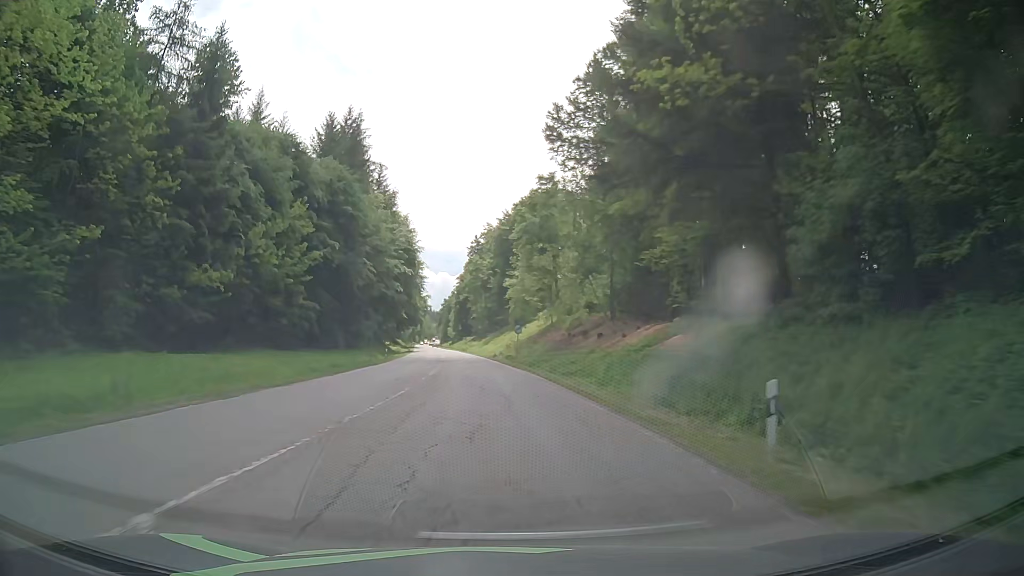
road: secondary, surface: asphalt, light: Day
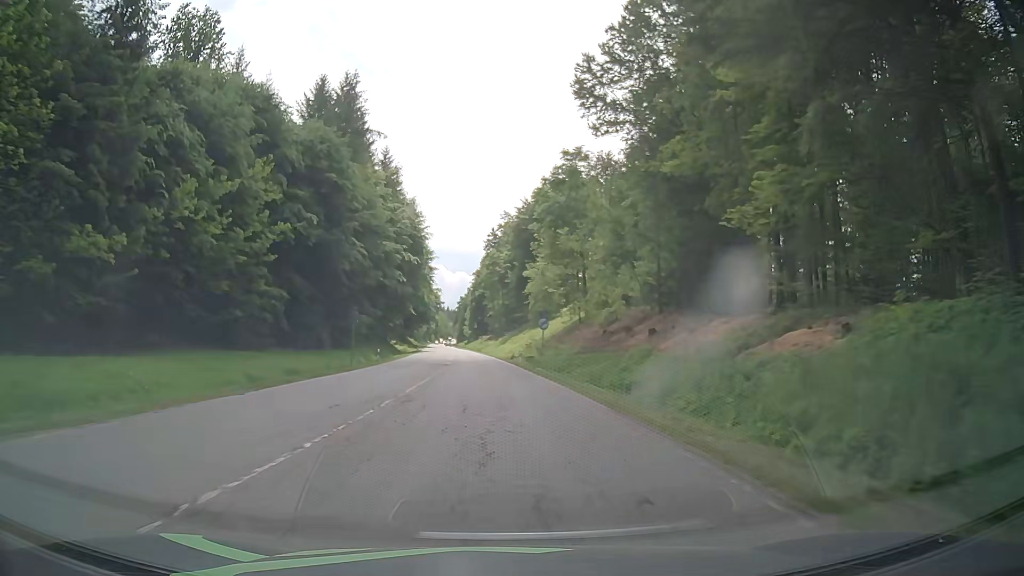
(-0.2, +12.3) m; -1°
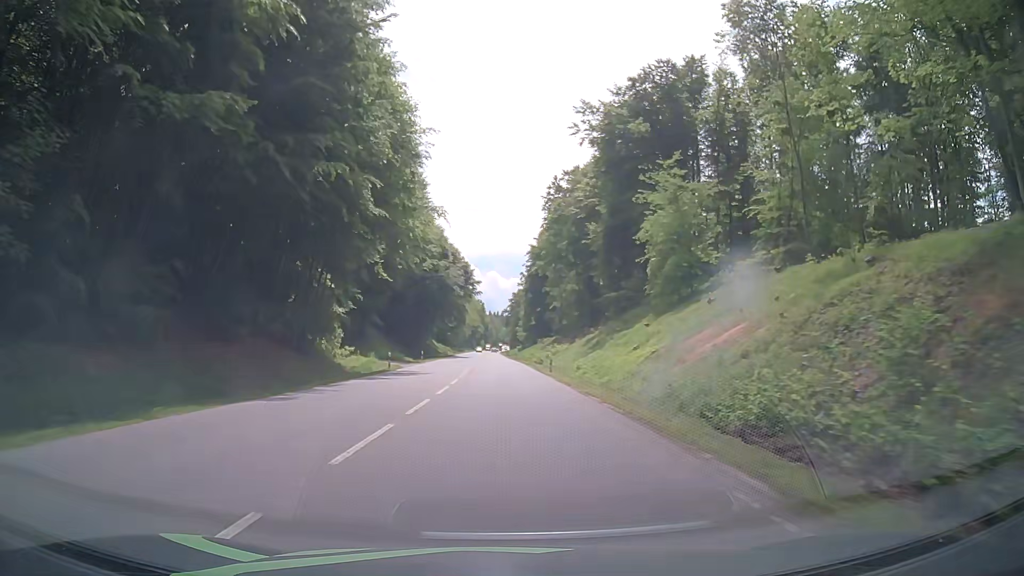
(-3.2, +65.6) m; -5°
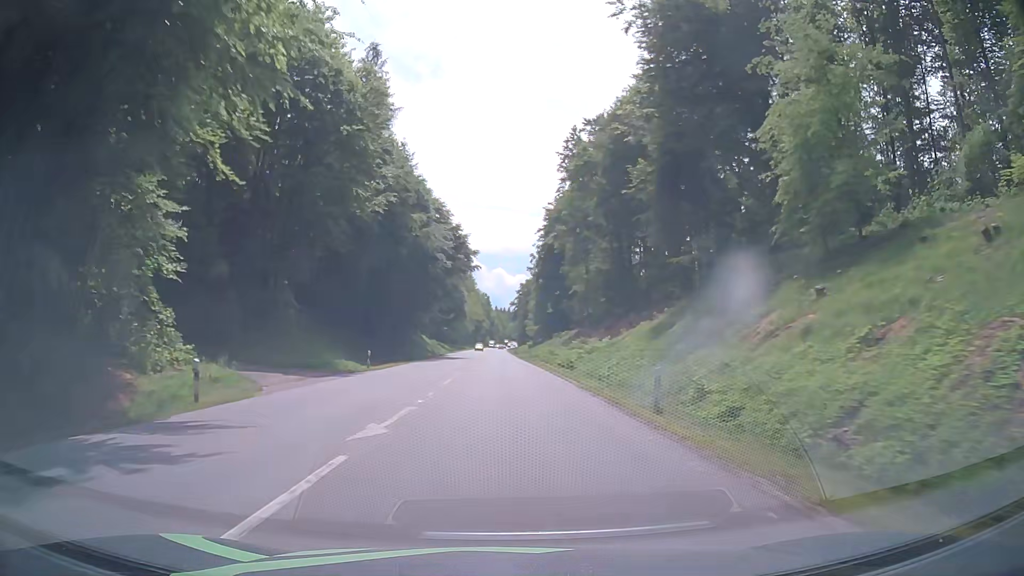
(-0.2, +28.1) m; -1°
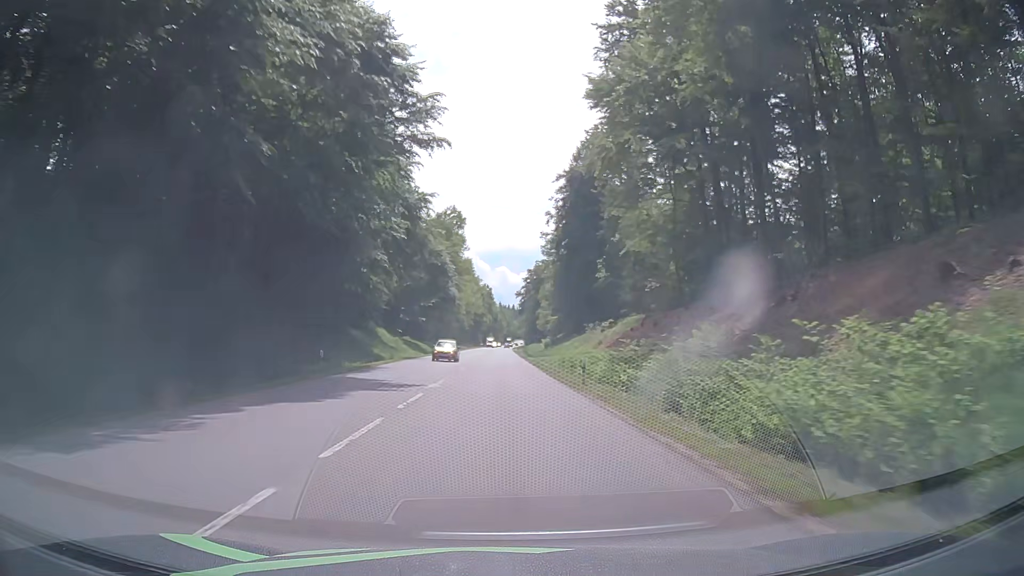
(-0.1, +44.0) m; 0°
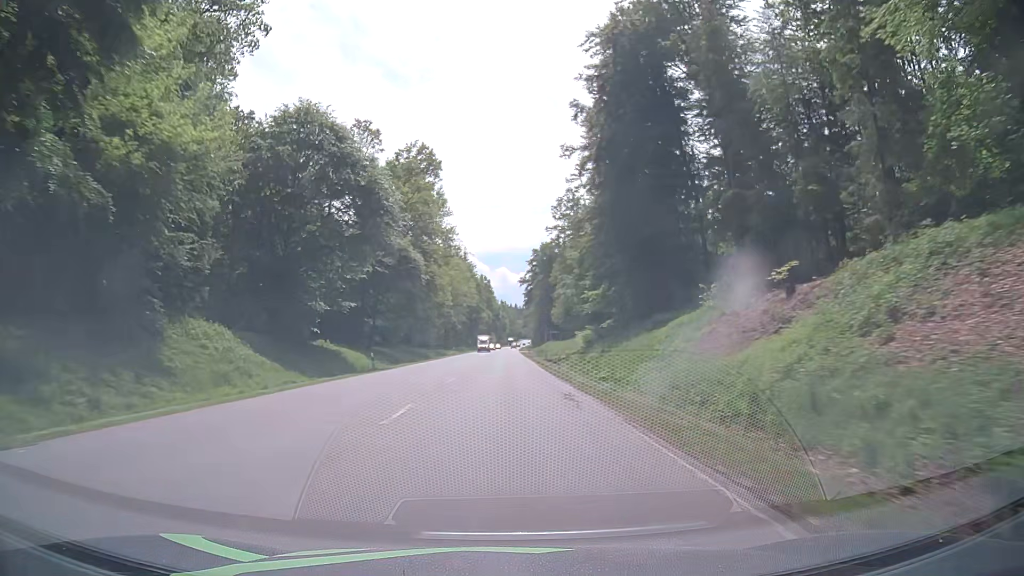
(-0.3, +45.6) m; 0°
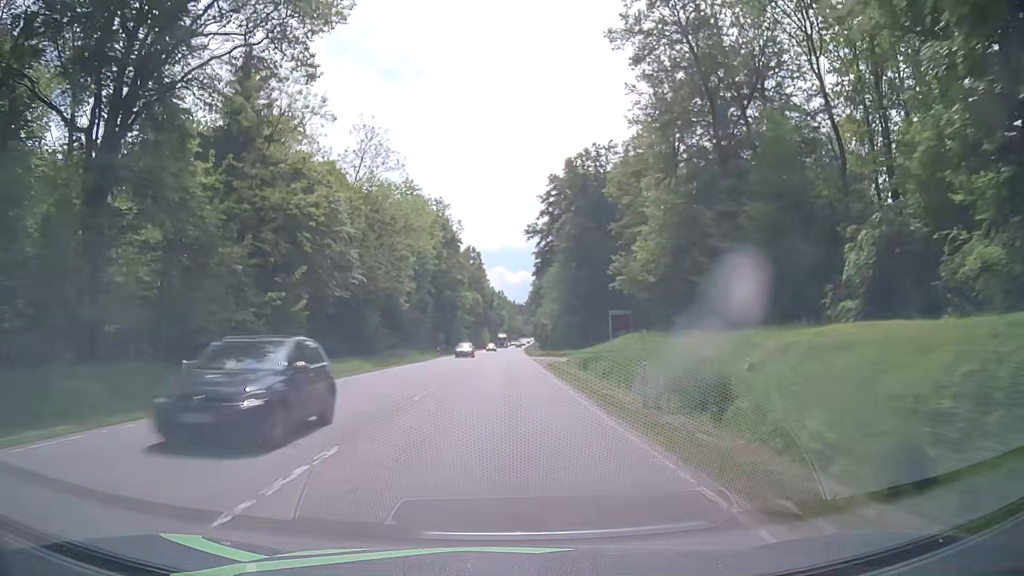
(+0.2, +77.4) m; 0°
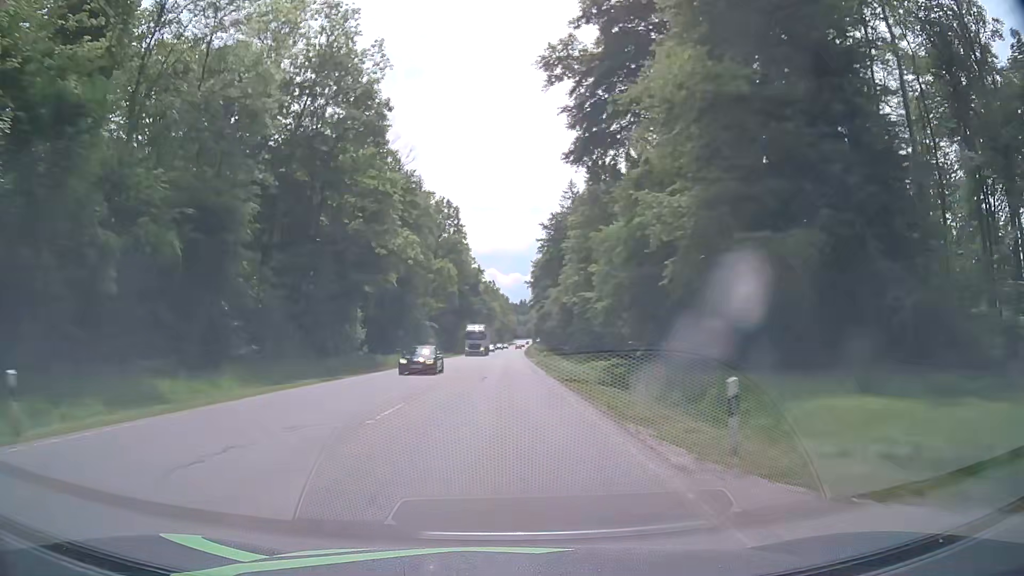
(0.0, +62.6) m; 0°
(0, +10) (0, +20) (0, +30) (0, +40) (0, +50) (0, +60) (0, +70) (0, +80) (+1, +90) (+1, +100) m
